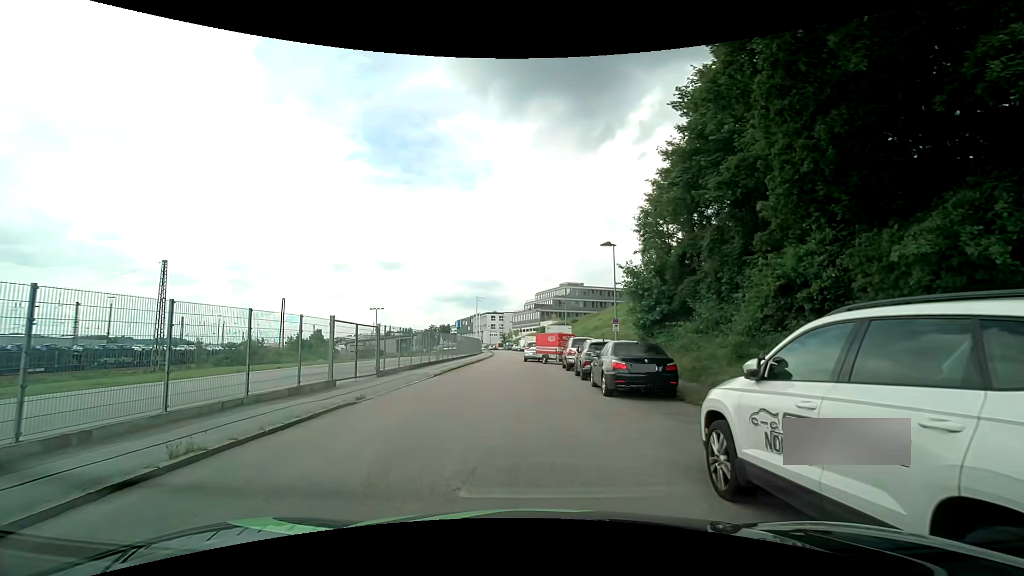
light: Day
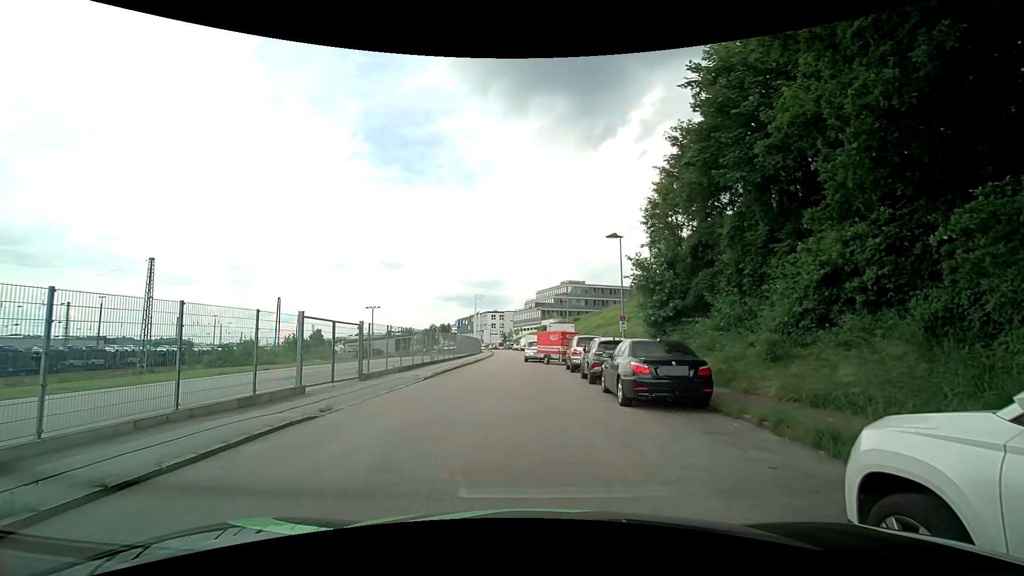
(0.0, +2.2) m; -1°
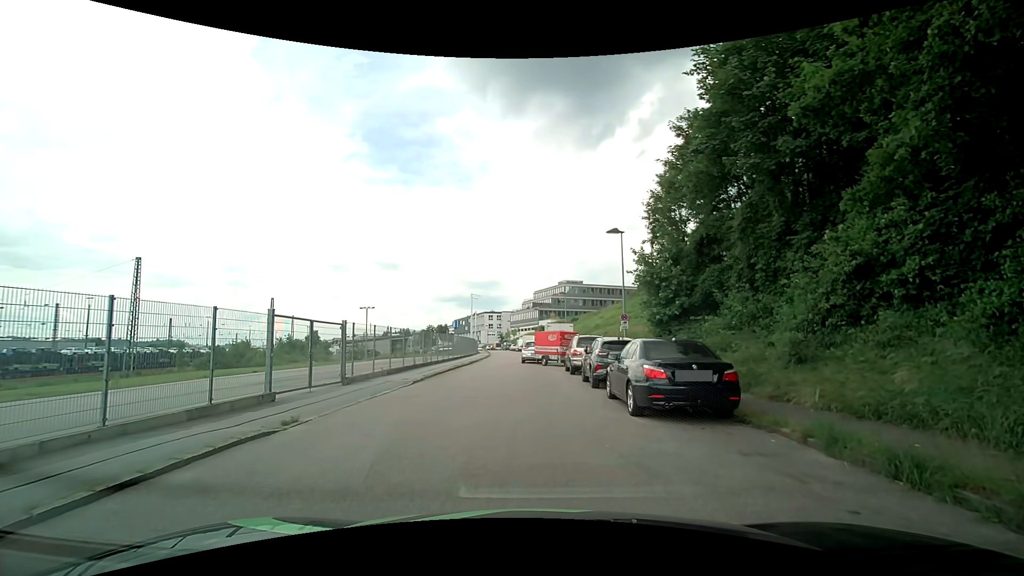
(0.0, +1.4) m; 0°
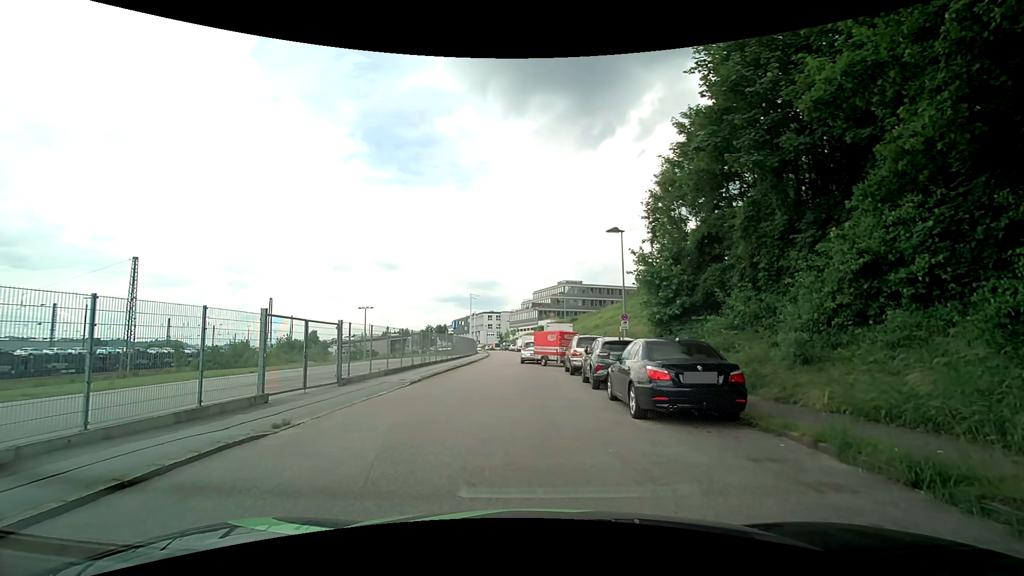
(0.0, +0.4) m; 0°
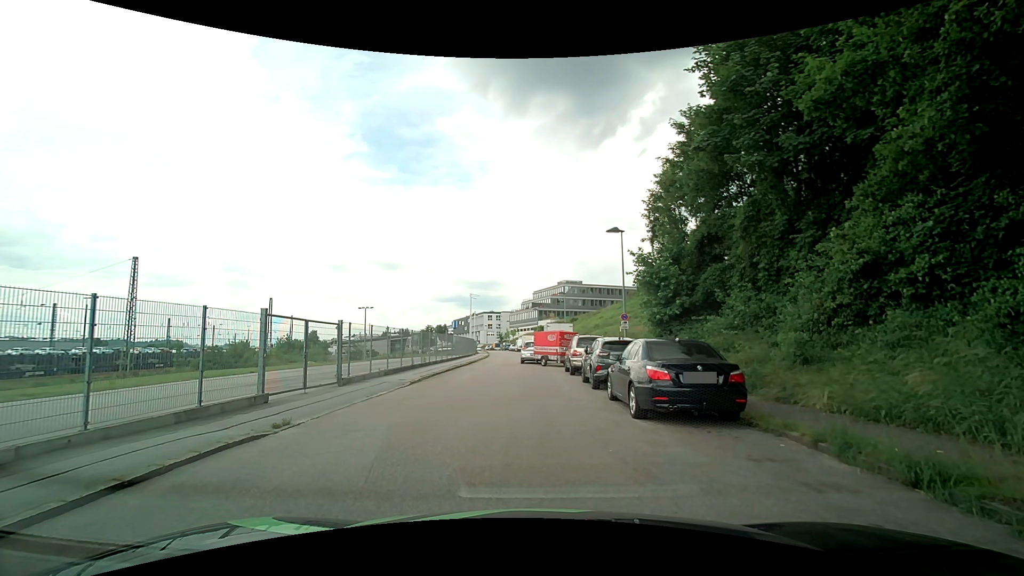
(0.0, 0.0) m; 0°
